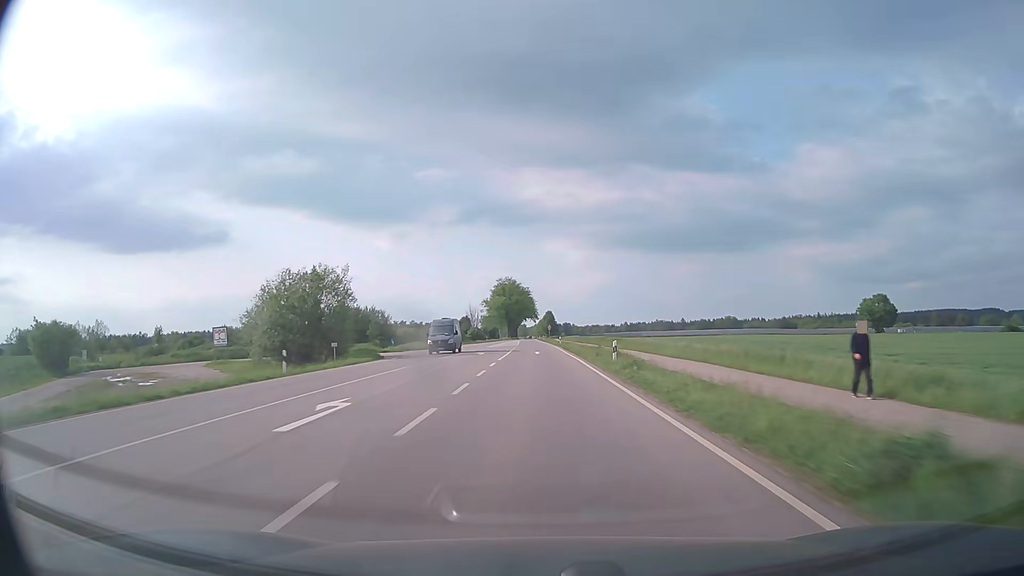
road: secondary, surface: asphalt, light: Day
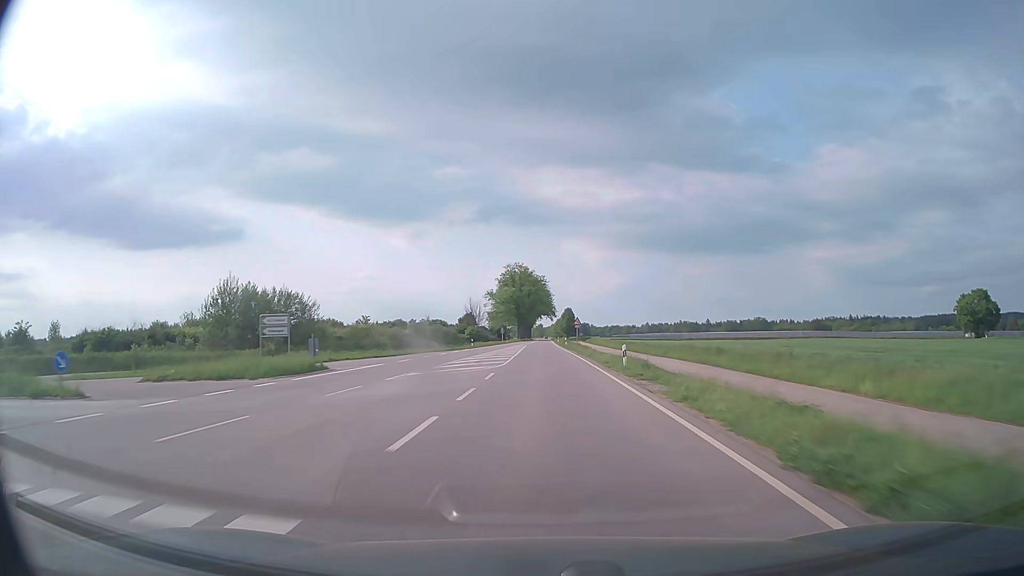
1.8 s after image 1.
(-0.7, +48.8) m; -1°
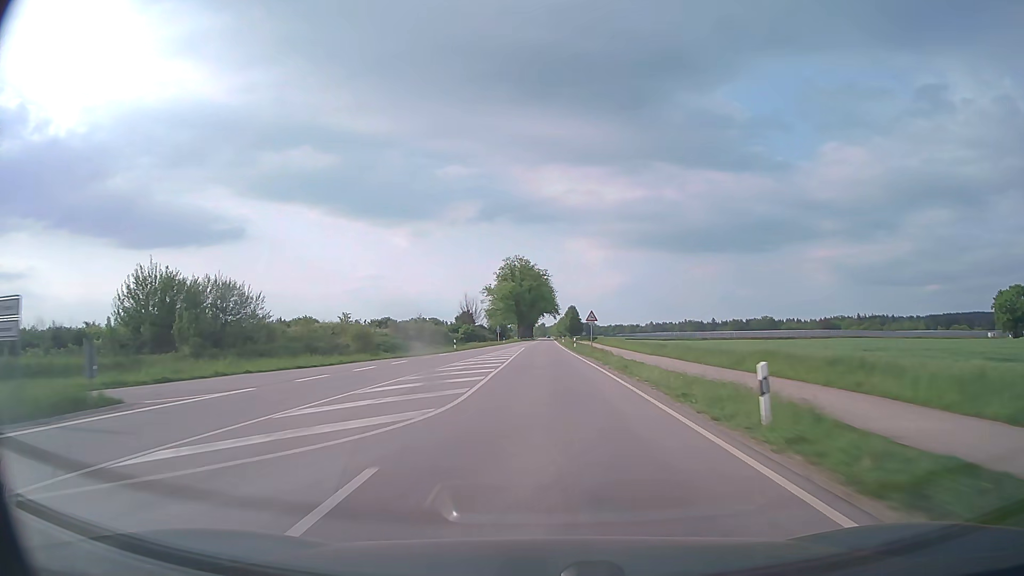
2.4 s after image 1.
(0.0, +16.3) m; 0°
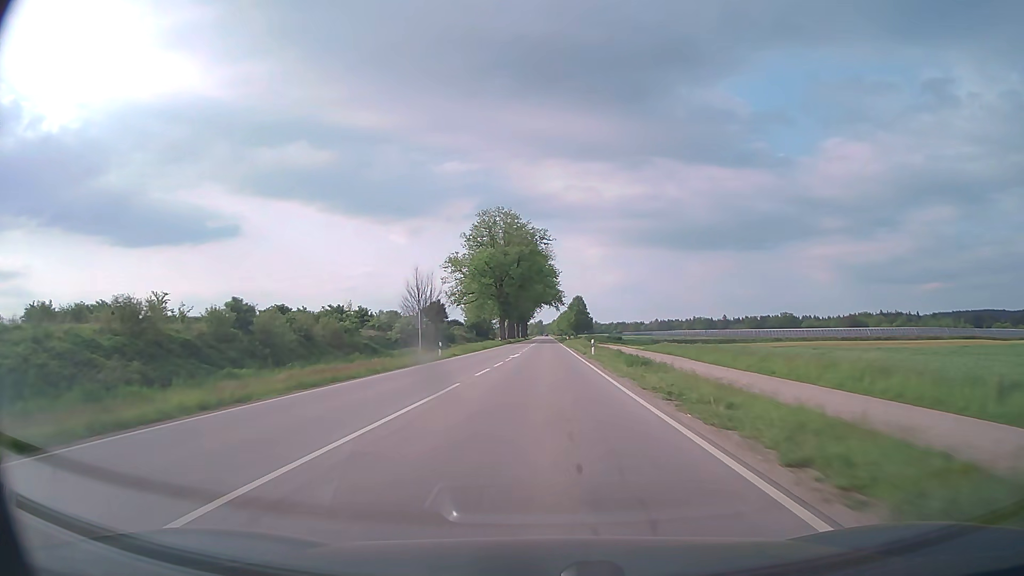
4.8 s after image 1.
(-0.2, +65.2) m; 0°
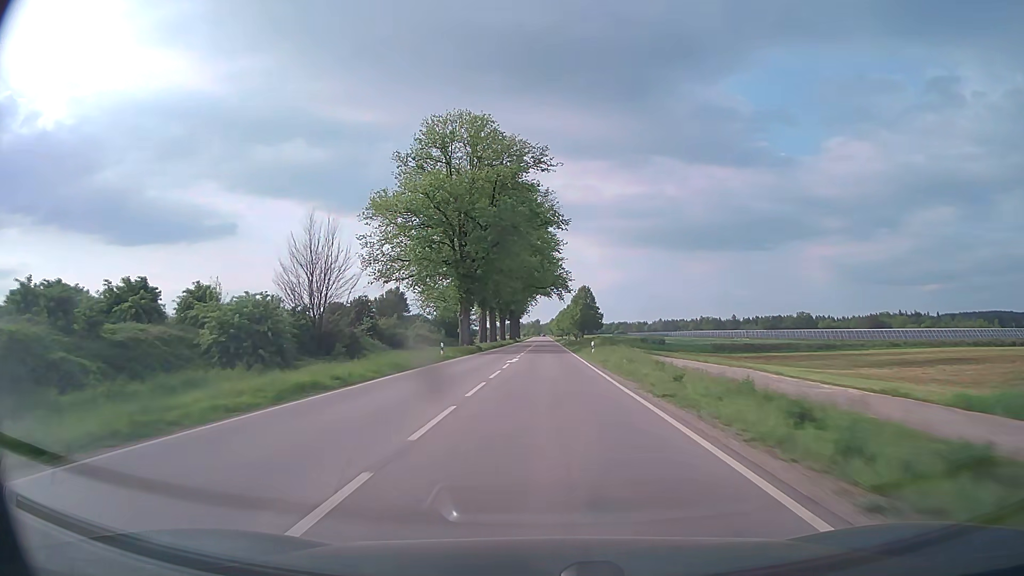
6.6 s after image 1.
(+0.1, +49.0) m; 0°
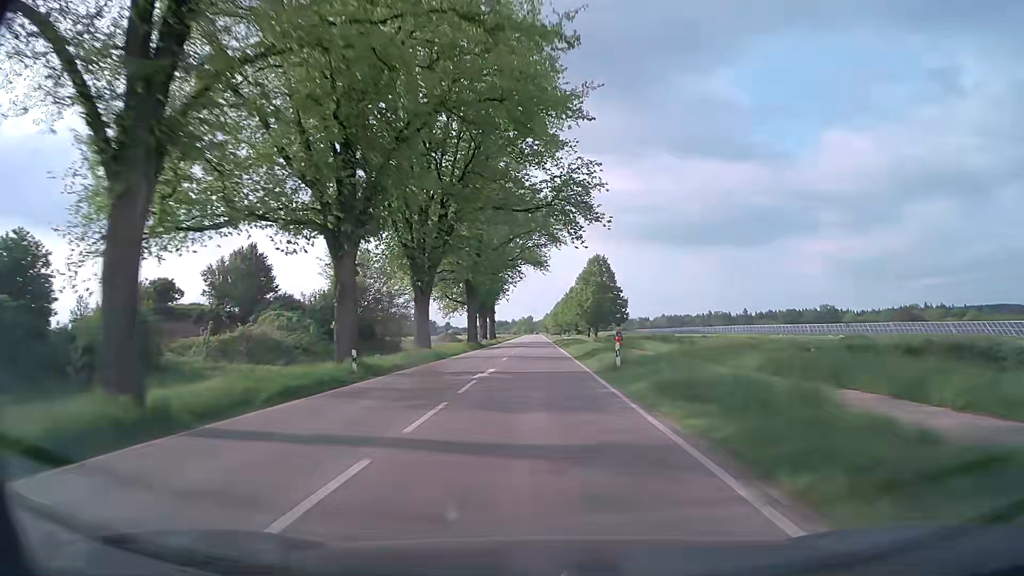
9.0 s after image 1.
(+0.5, +65.4) m; +1°
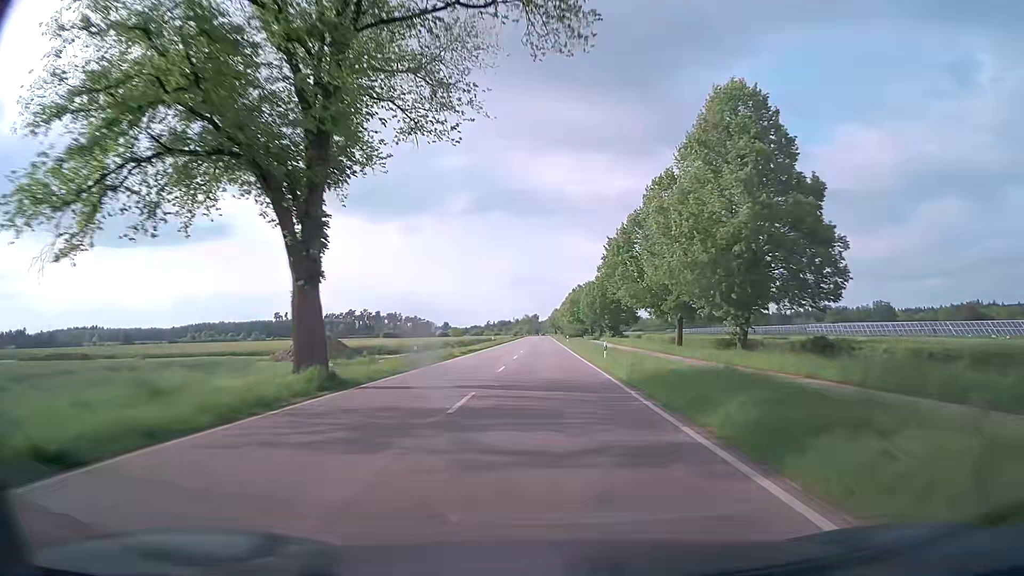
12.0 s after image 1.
(-1.1, +81.7) m; -1°
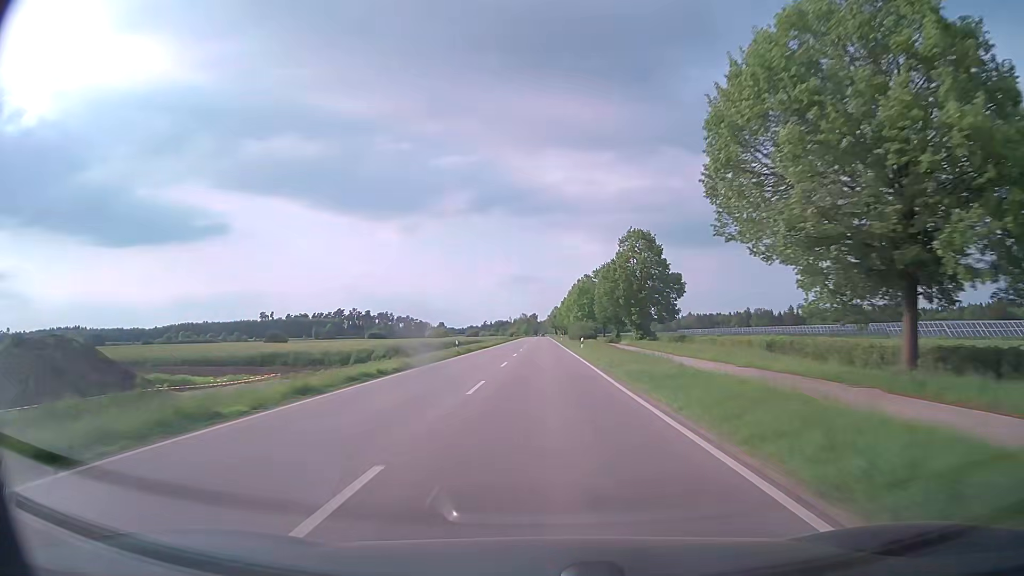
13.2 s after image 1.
(+0.1, +32.7) m; 0°
(0, +10) (0, +20) (0, +30) (0, +40) (0, +50) (0, +60) (0, +70) (0, +80) (0, +90) (0, +100) m
